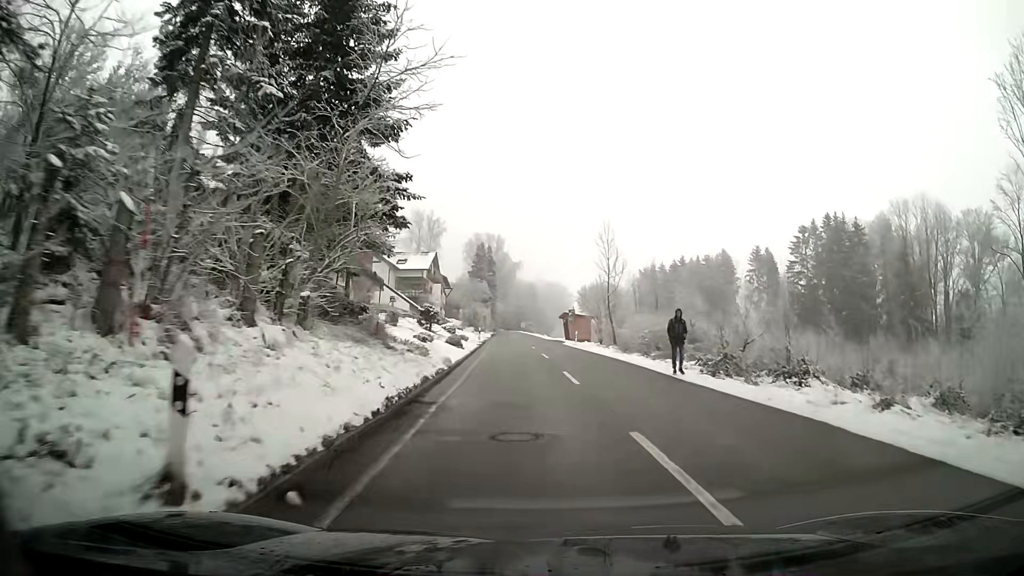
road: tertiary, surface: asphalt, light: Day
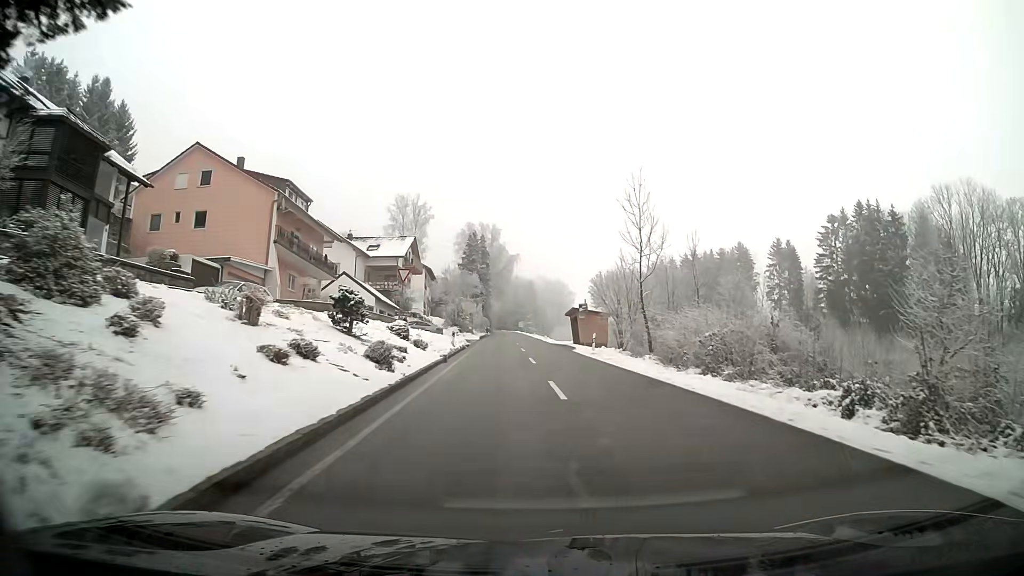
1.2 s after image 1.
(-0.1, +16.2) m; 0°
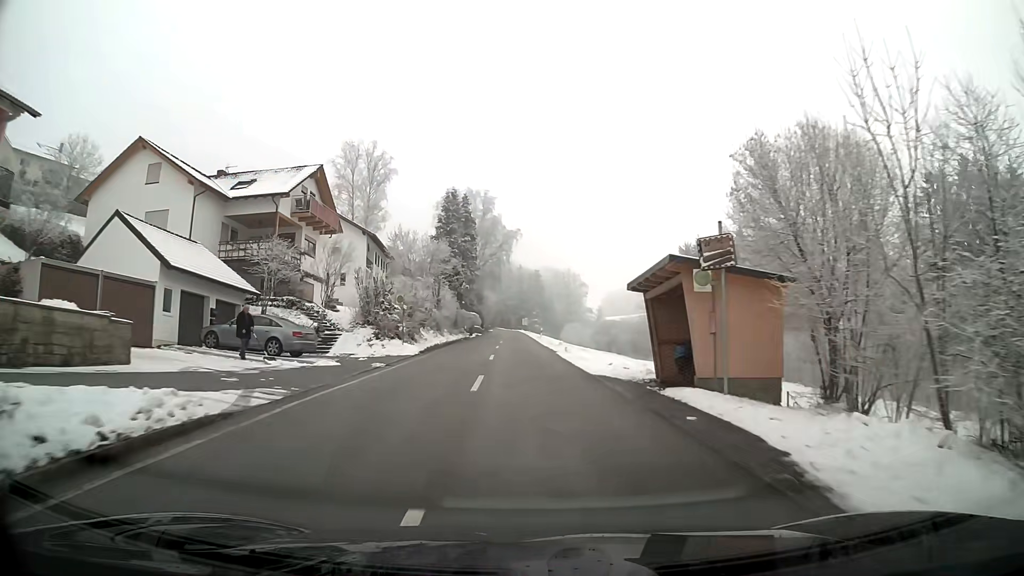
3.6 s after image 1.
(0.0, +36.1) m; -1°
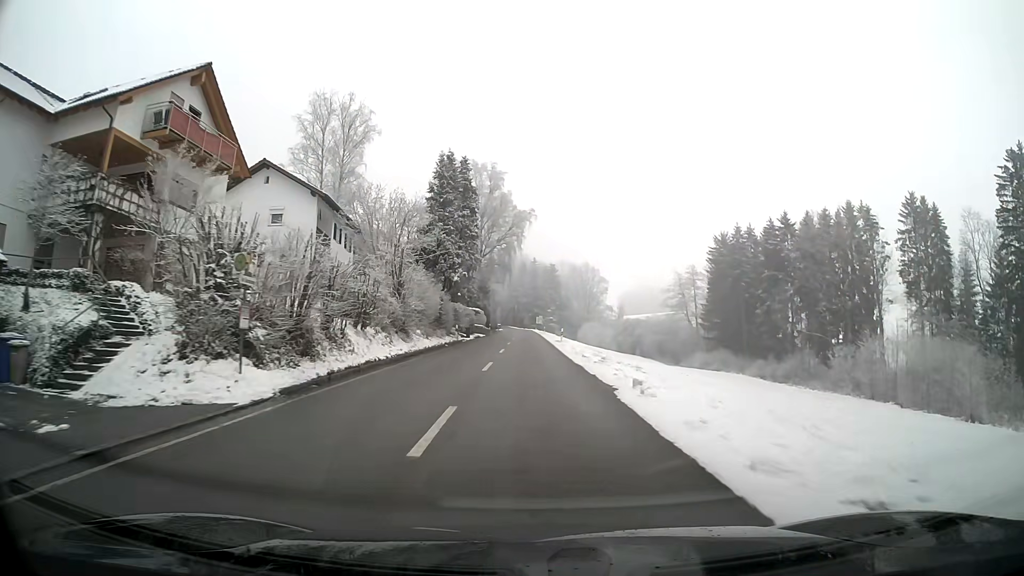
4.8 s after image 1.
(-0.2, +18.4) m; -1°
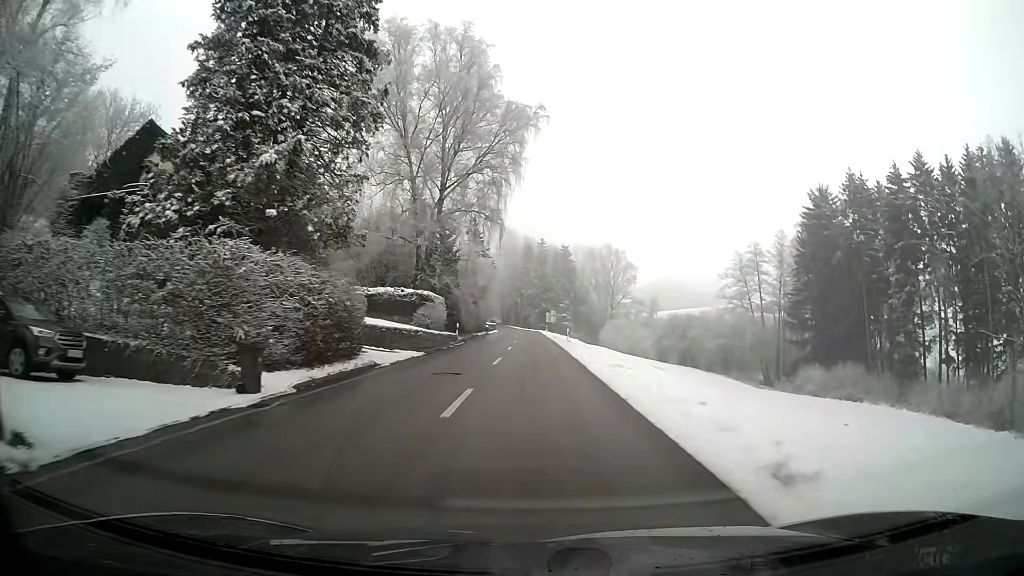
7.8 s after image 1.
(-0.4, +46.0) m; 0°
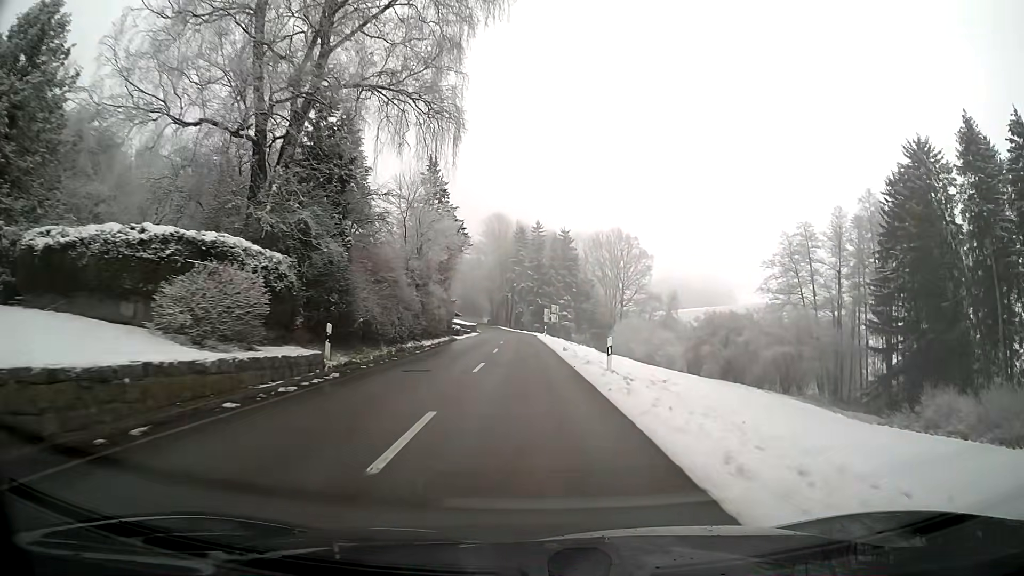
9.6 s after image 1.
(+0.1, +27.6) m; 0°
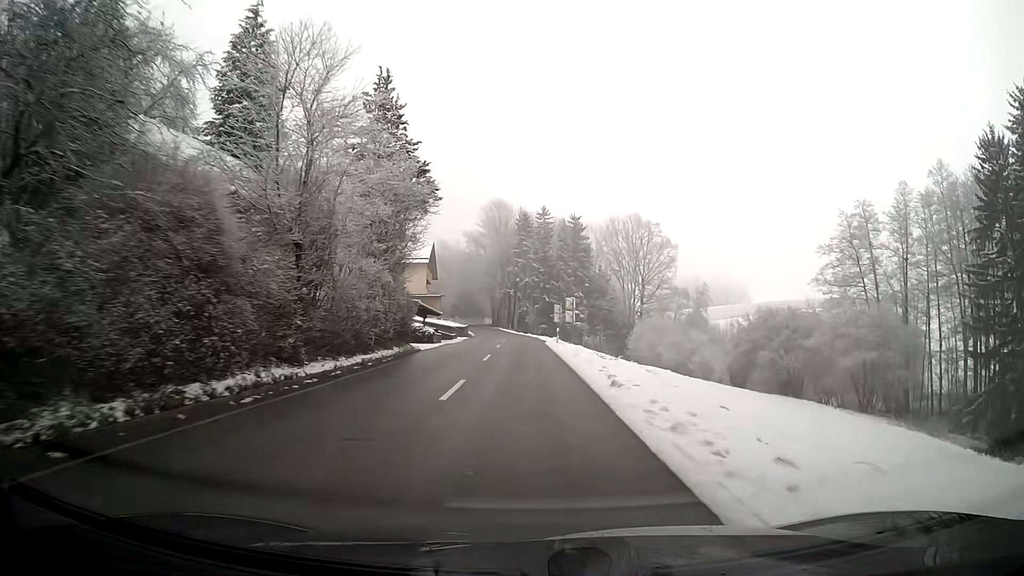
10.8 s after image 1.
(-0.1, +18.5) m; -1°
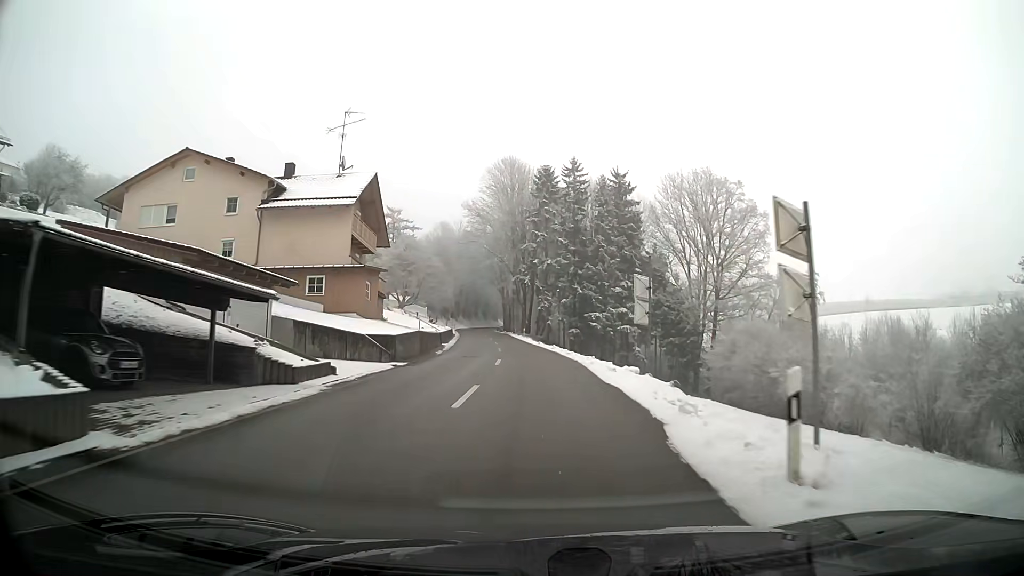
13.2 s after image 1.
(-0.6, +37.1) m; -2°
